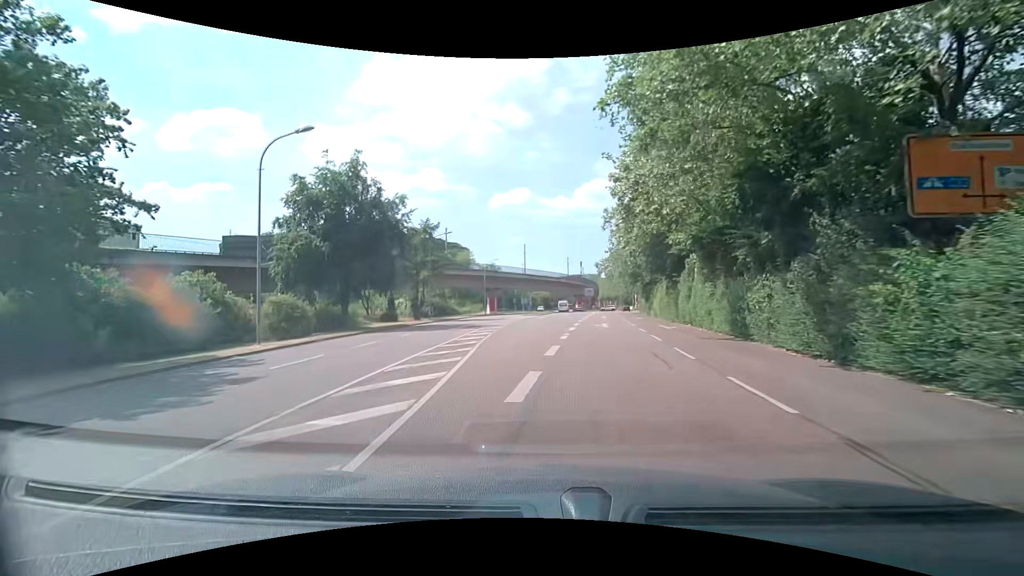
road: tertiary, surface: asphalt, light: Day
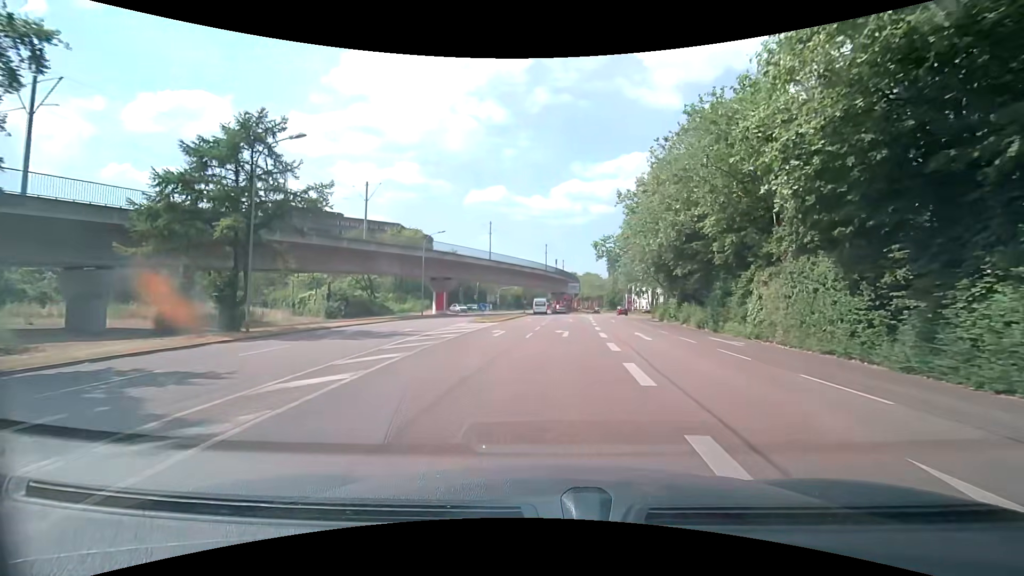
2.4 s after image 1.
(+0.1, +28.5) m; +3°
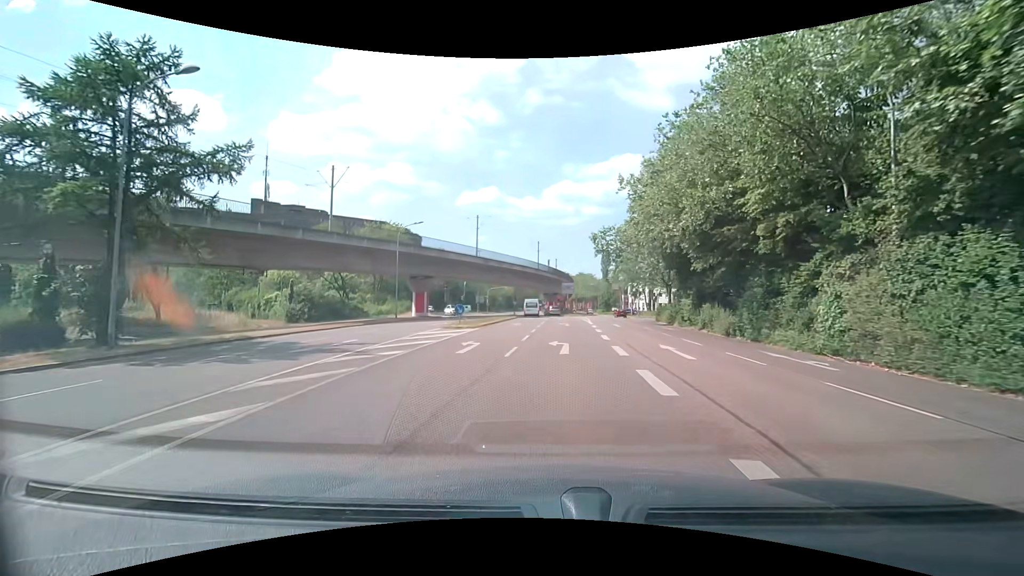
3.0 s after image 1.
(0.0, +6.7) m; +1°
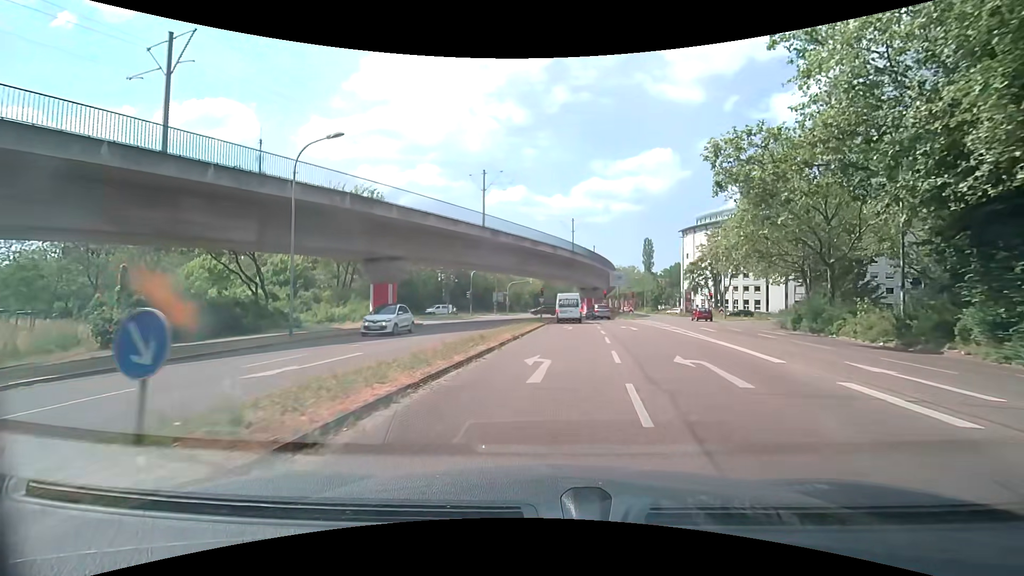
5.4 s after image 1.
(-1.3, +24.9) m; -4°
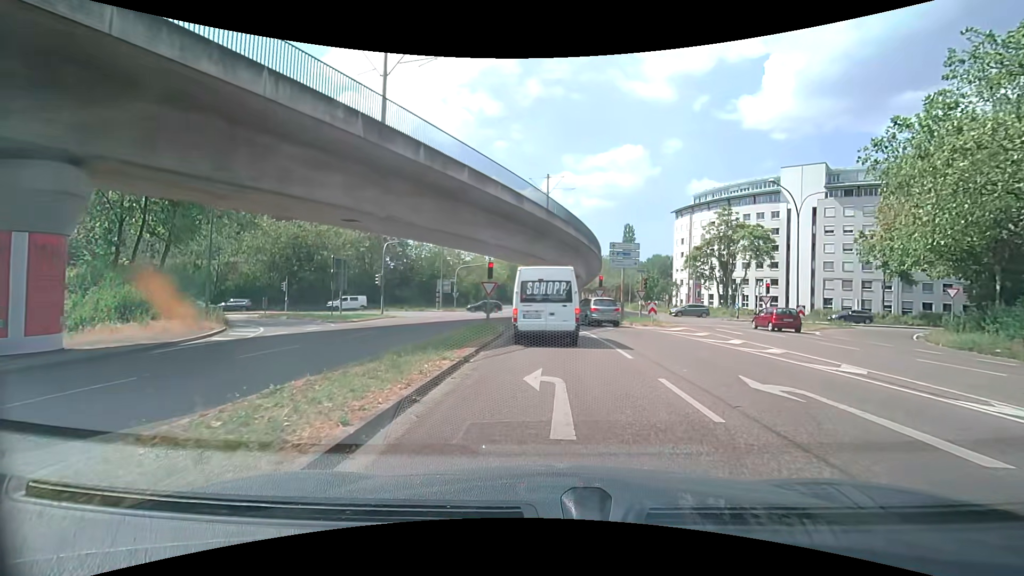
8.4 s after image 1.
(+0.8, +23.1) m; +4°
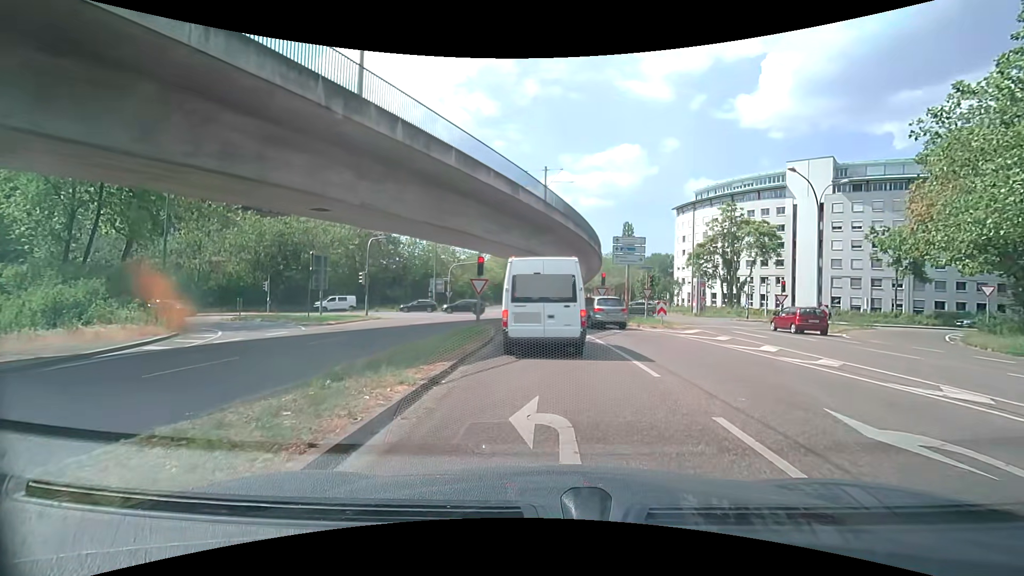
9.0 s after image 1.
(0.0, +2.7) m; 0°
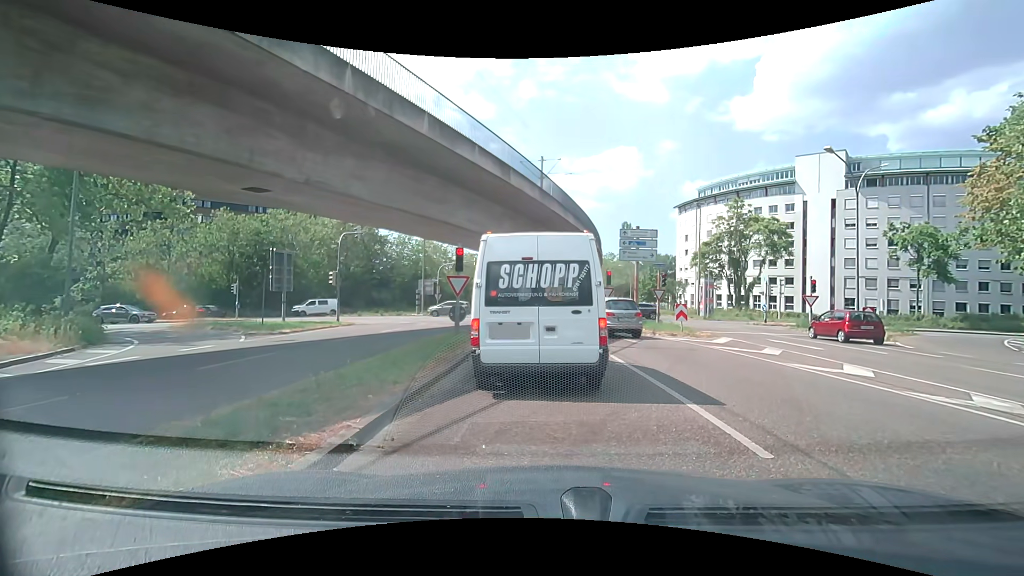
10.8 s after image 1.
(+0.1, +4.0) m; +1°
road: secondary_link
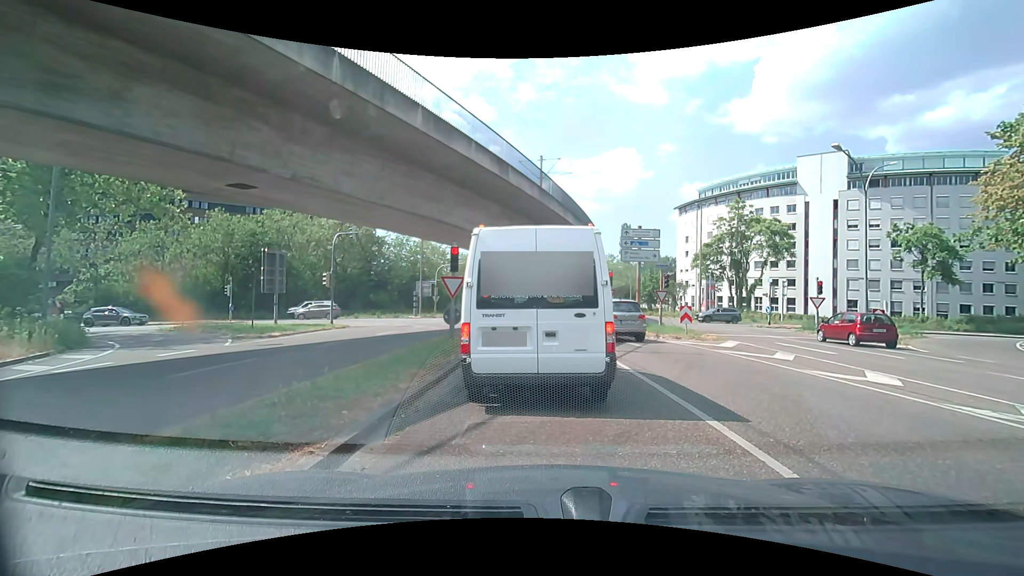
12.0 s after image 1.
(0.0, +0.7) m; 0°
